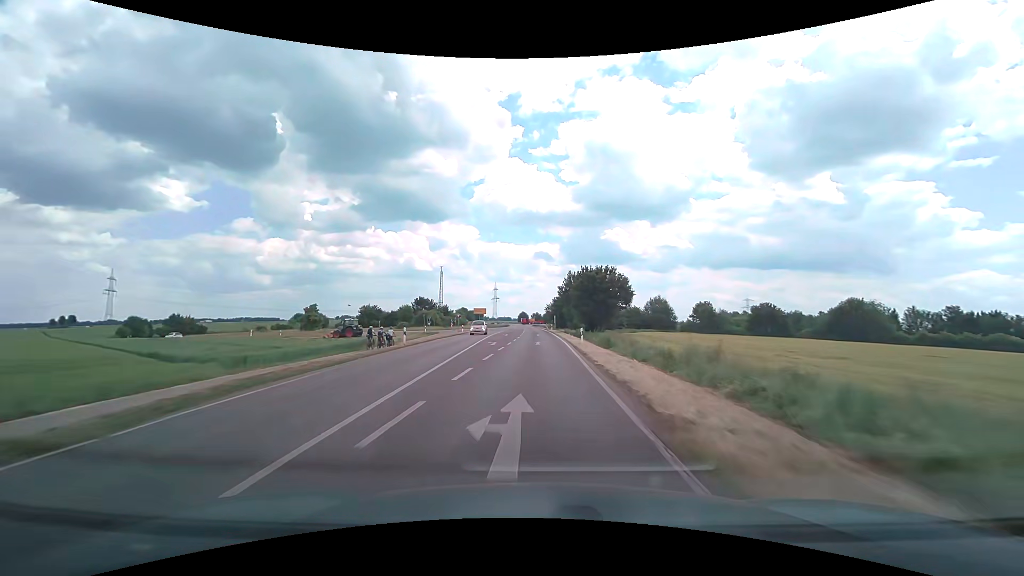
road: tertiary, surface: asphalt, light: Day
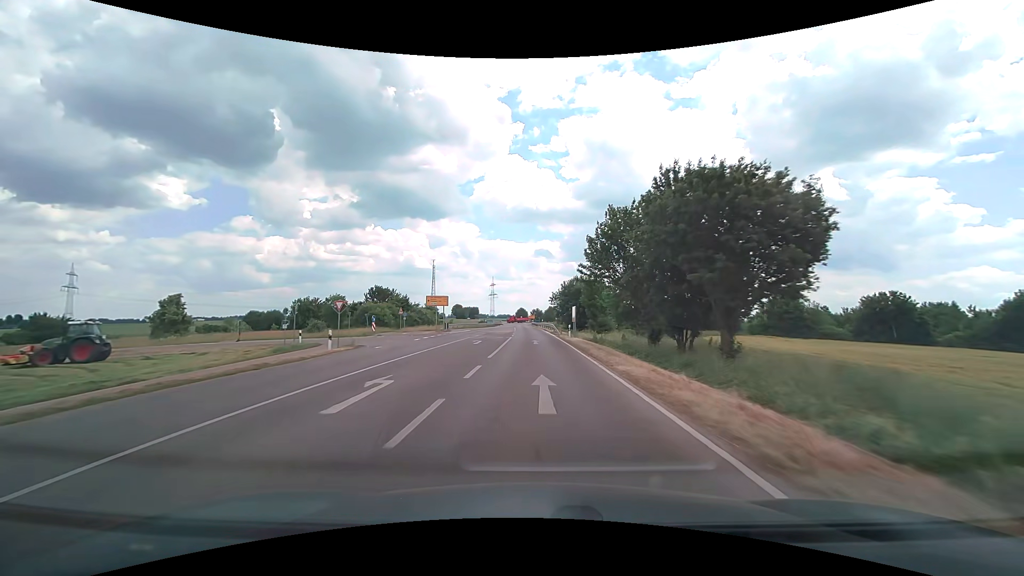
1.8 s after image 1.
(+0.3, +42.1) m; 0°
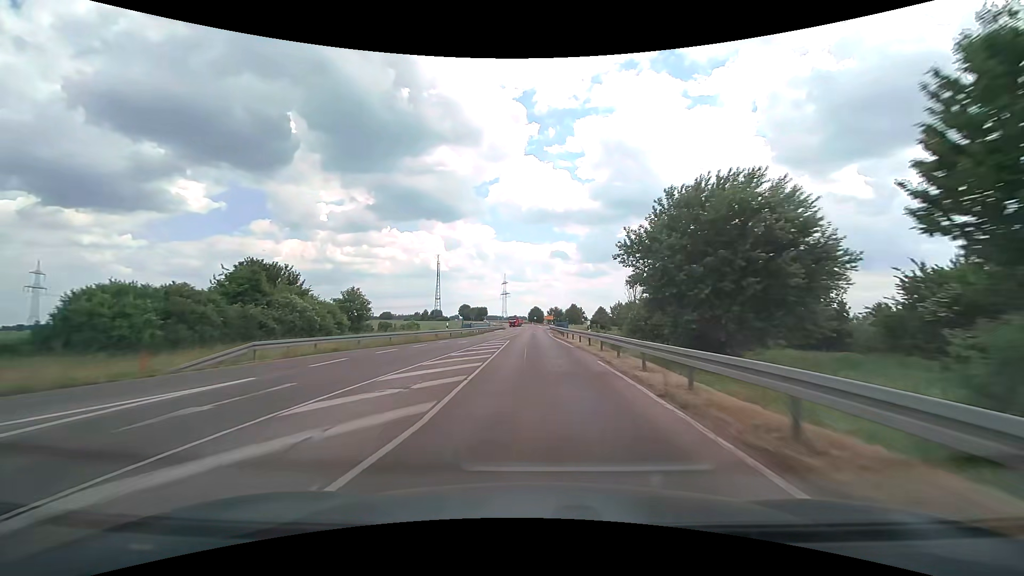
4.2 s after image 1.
(-0.8, +54.8) m; -2°
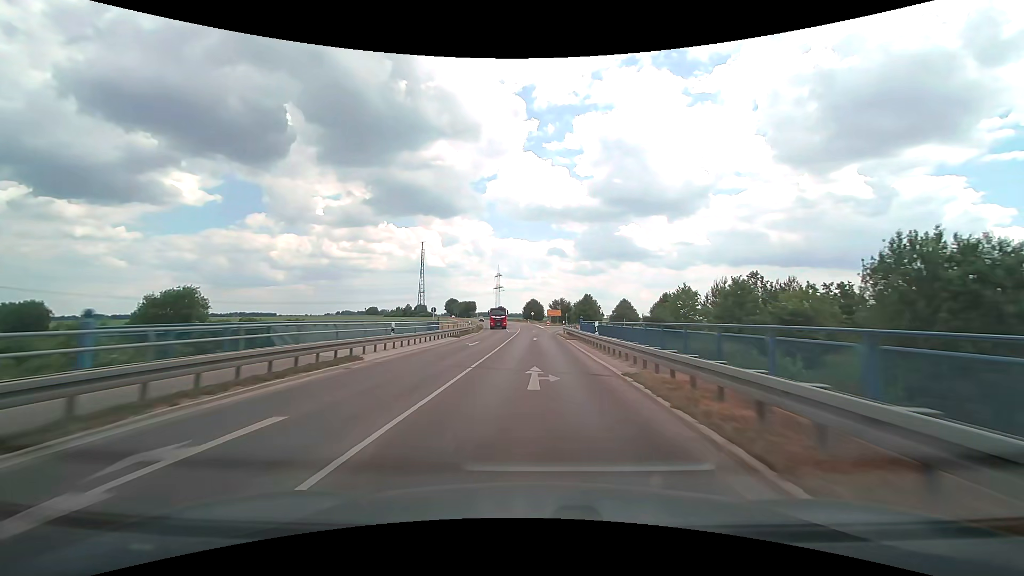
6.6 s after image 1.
(-0.3, +54.2) m; 0°
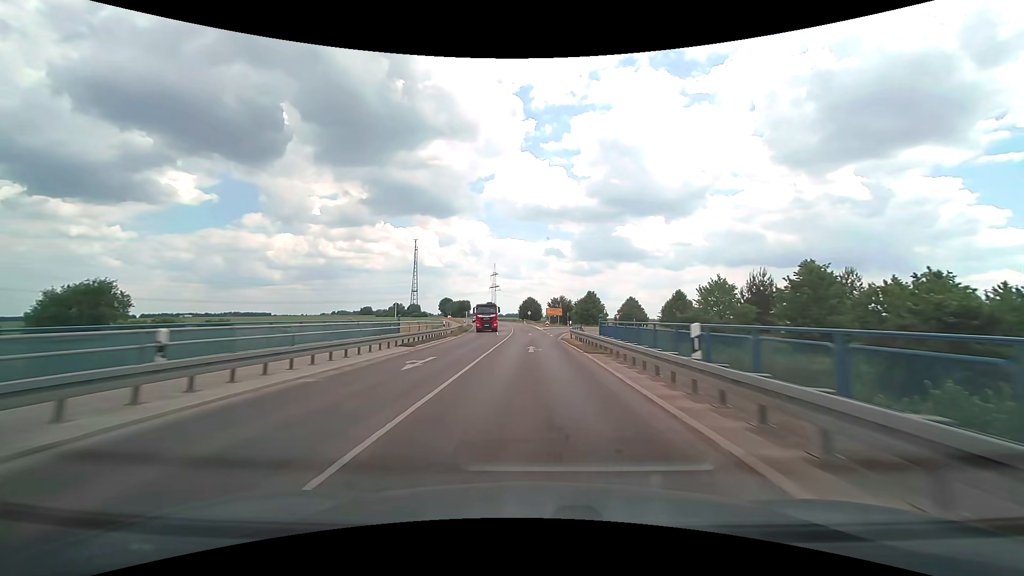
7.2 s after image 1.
(0.0, +13.5) m; 0°
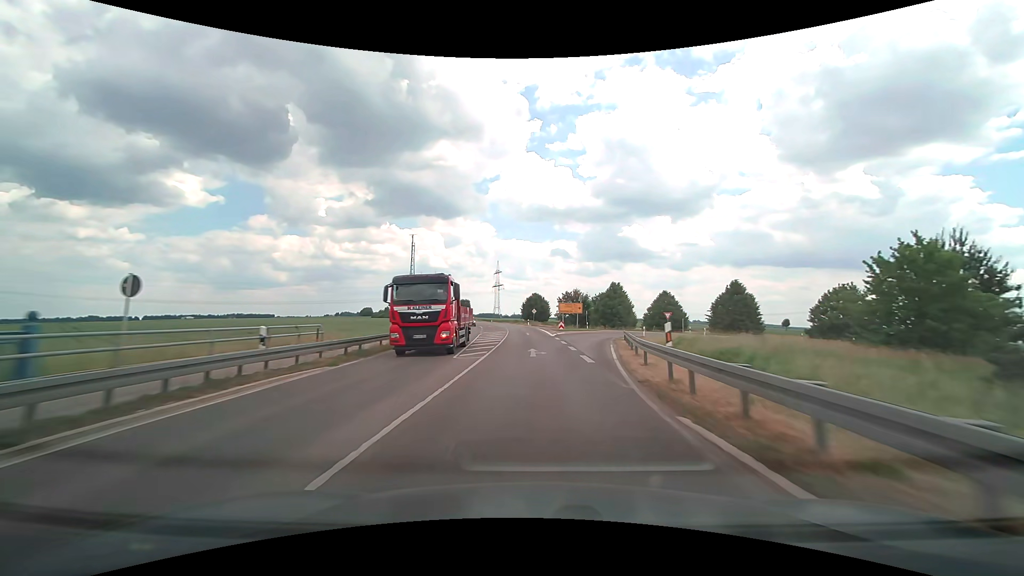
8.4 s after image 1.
(-0.1, +27.0) m; -1°
(0, +10) (0, +20) (0, +30) (-1, +40) (-1, +50) (-2, +60) (-2, +70) (-3, +80) (-5, +90) (-6, +100) m
